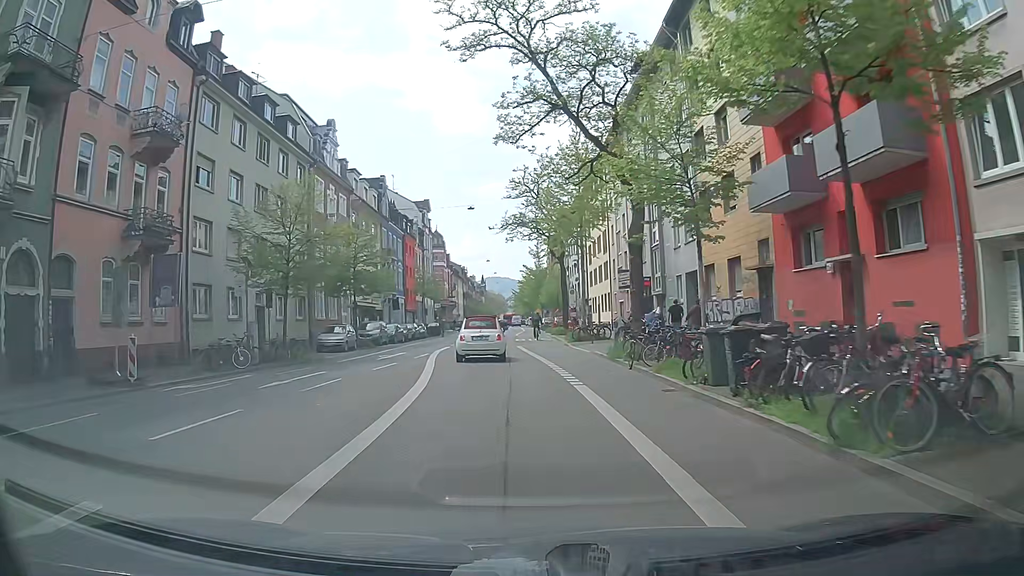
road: secondary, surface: asphalt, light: Day
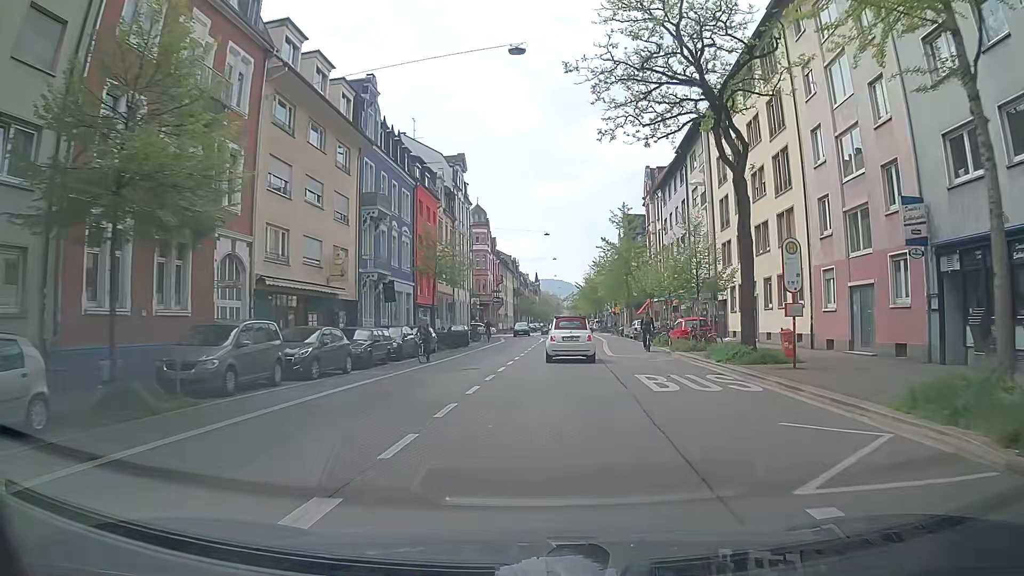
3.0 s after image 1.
(-2.7, +30.5) m; -6°
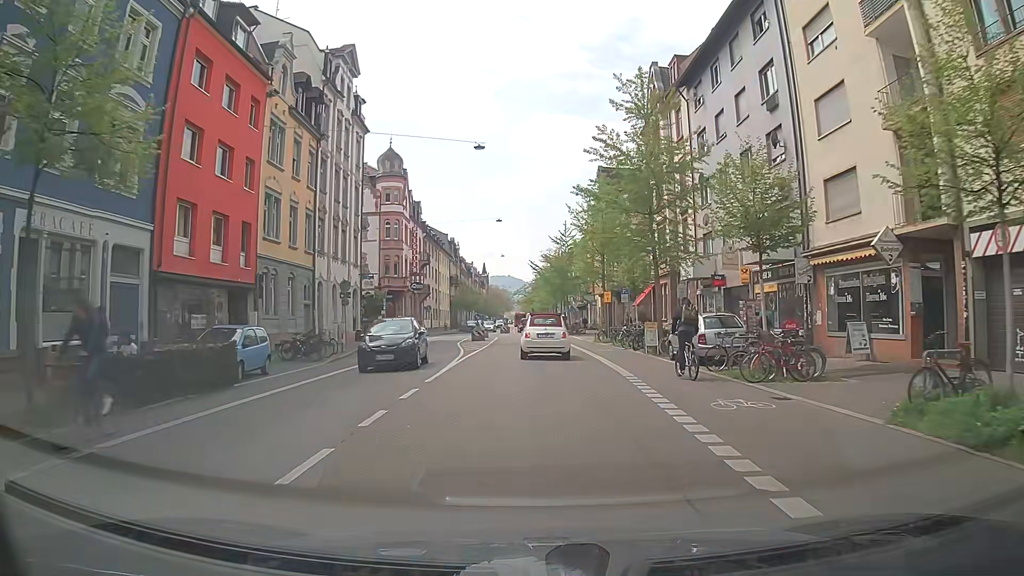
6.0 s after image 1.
(+1.7, +31.2) m; +4°
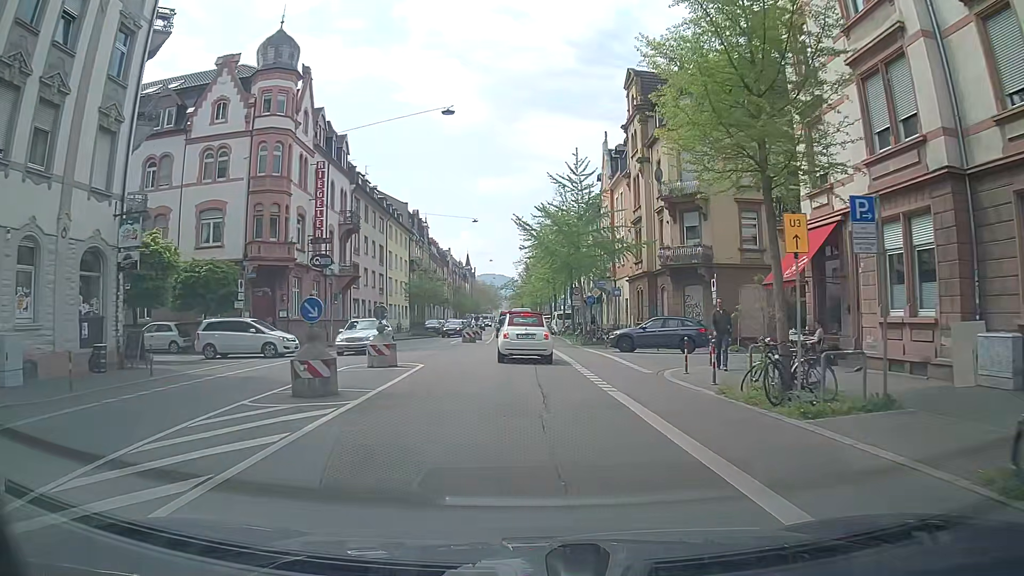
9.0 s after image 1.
(+0.3, +29.8) m; 0°
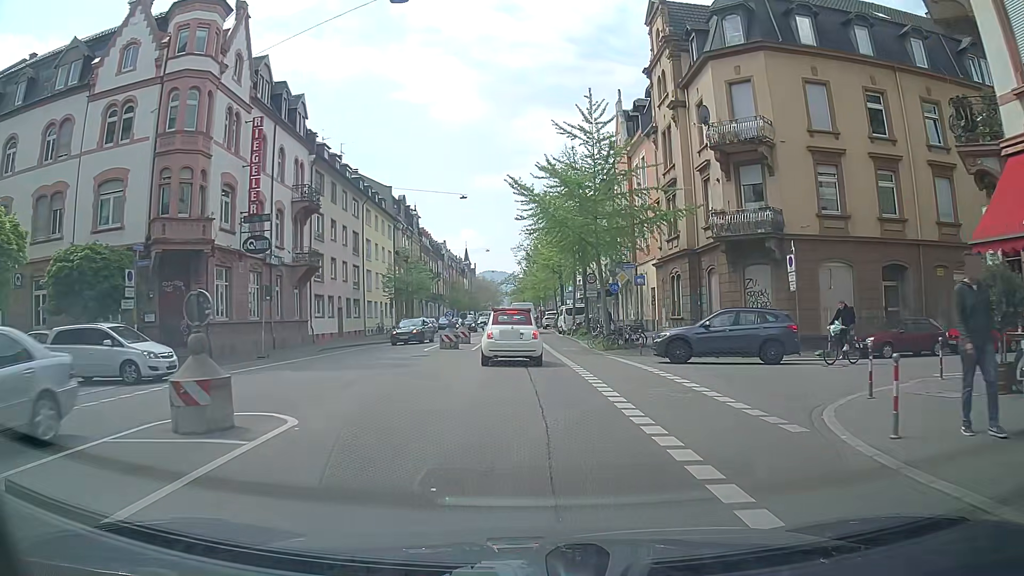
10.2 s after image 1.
(+0.1, +10.1) m; +1°
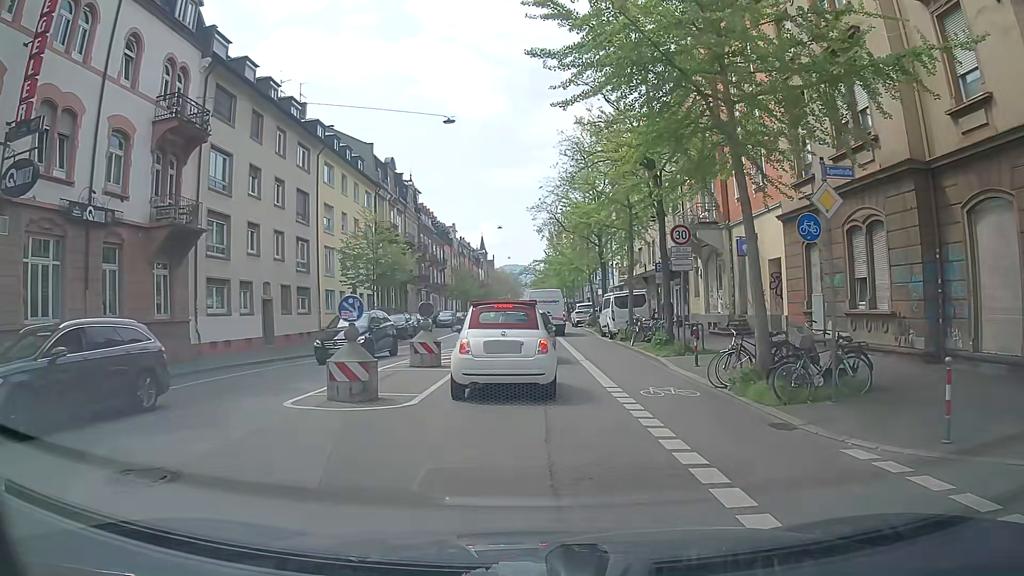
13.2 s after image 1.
(-0.3, +17.5) m; -2°
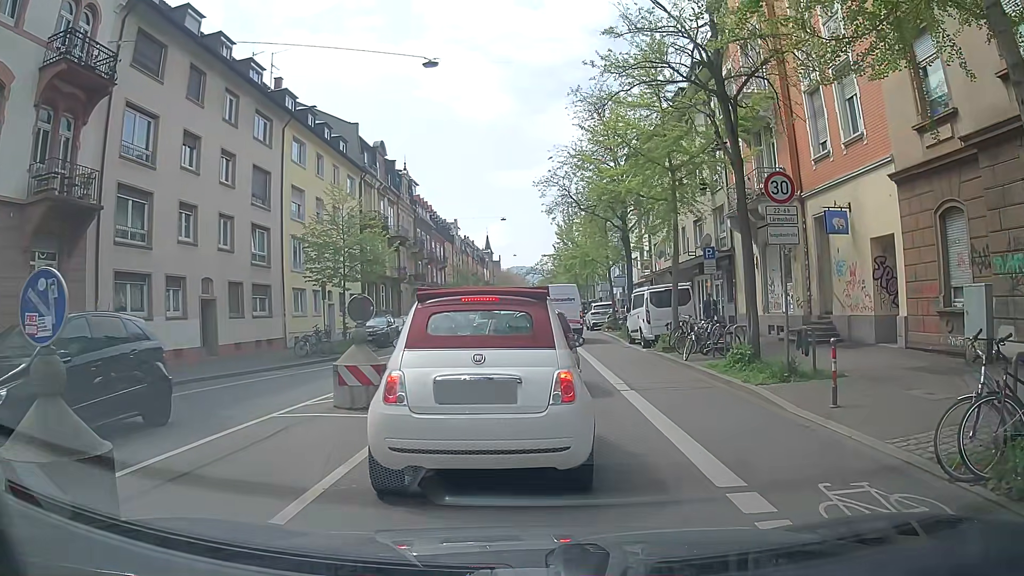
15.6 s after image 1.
(0.0, +6.9) m; +1°
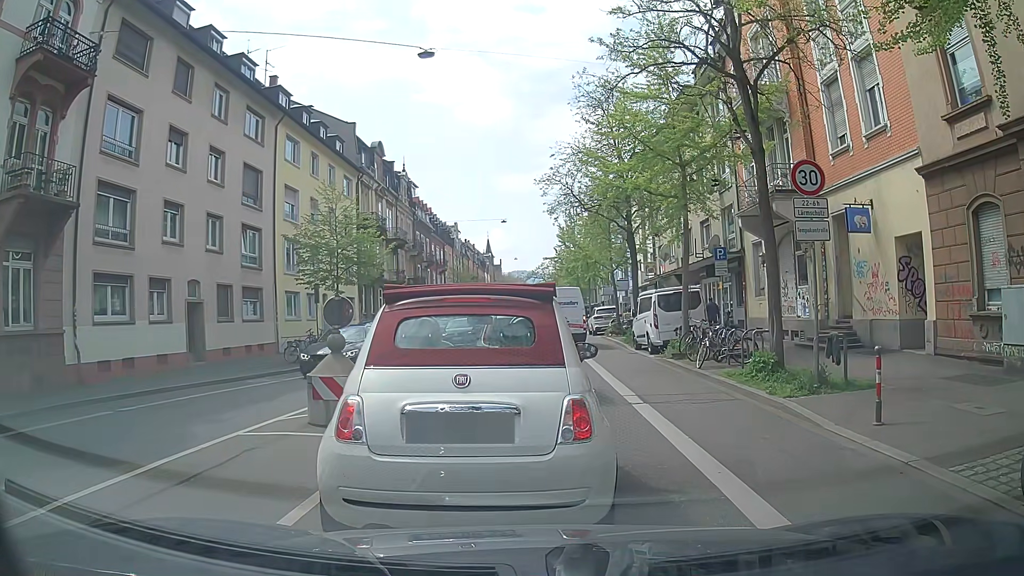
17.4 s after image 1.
(0.0, +1.2) m; 0°
(0, +10) (0, +20) (-2, +30) (-3, +40) (-2, +50) (-1, +60) (-1, +70) (-1, +80) (-2, +90) (-2, +100) m
